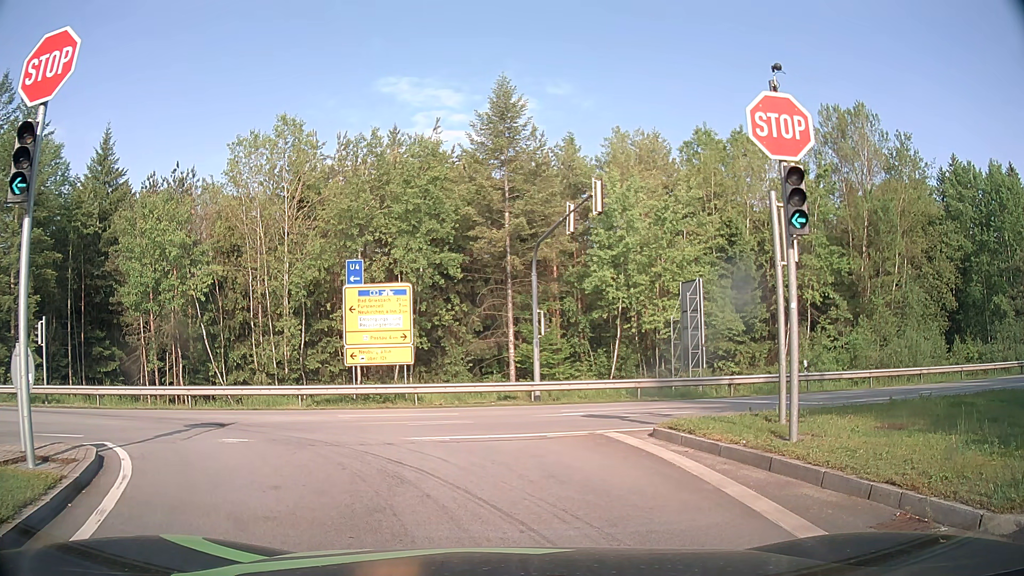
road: secondary_link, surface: asphalt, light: Day
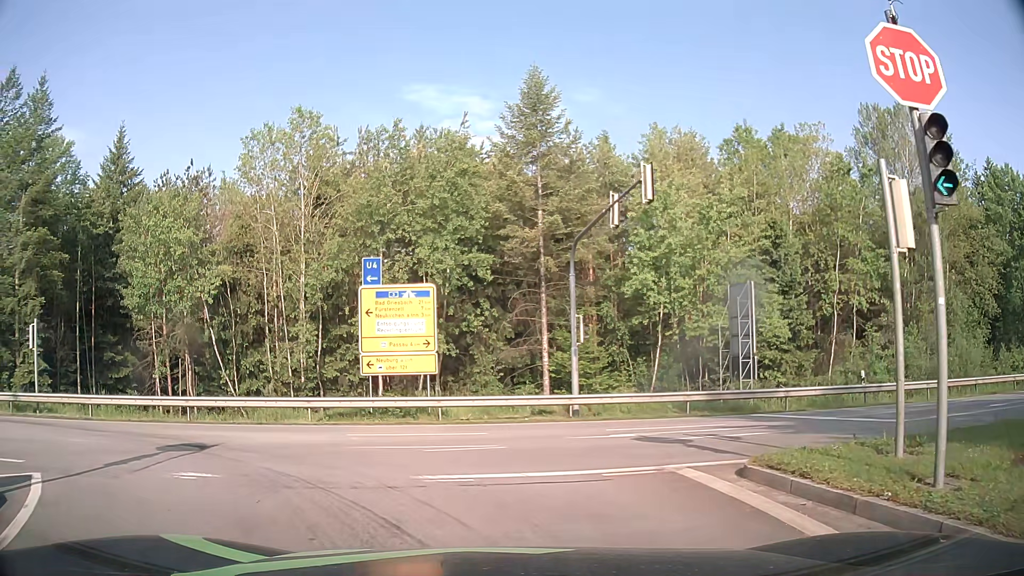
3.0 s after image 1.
(0.0, +2.8) m; 0°
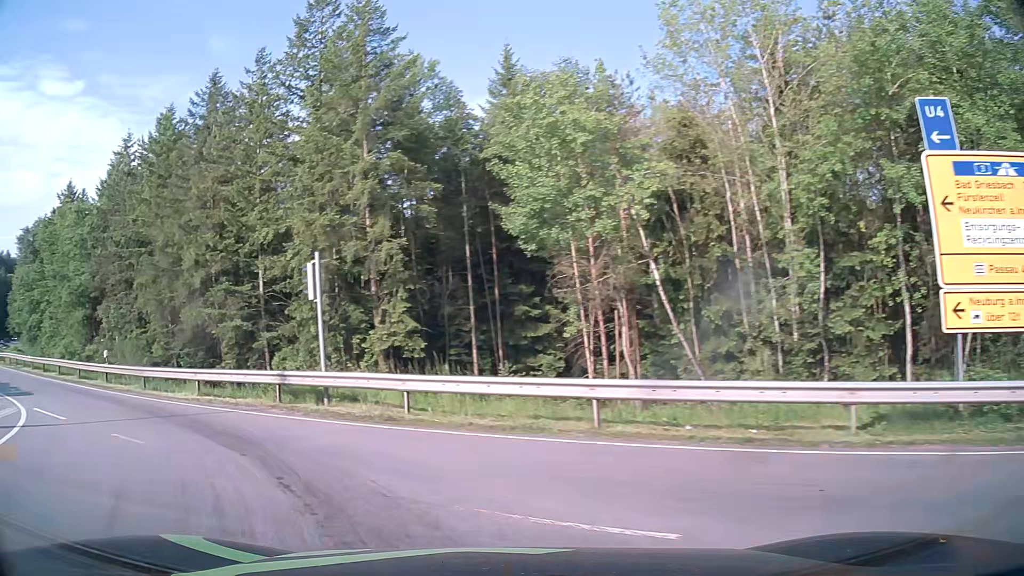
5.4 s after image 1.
(-3.4, +11.2) m; -39°
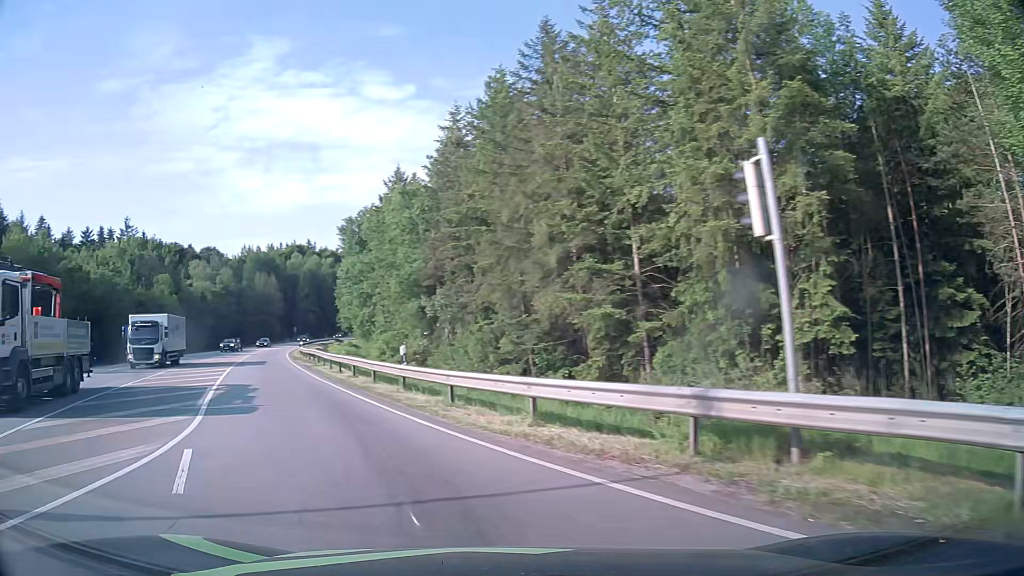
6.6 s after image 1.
(-2.4, +8.3) m; -32°
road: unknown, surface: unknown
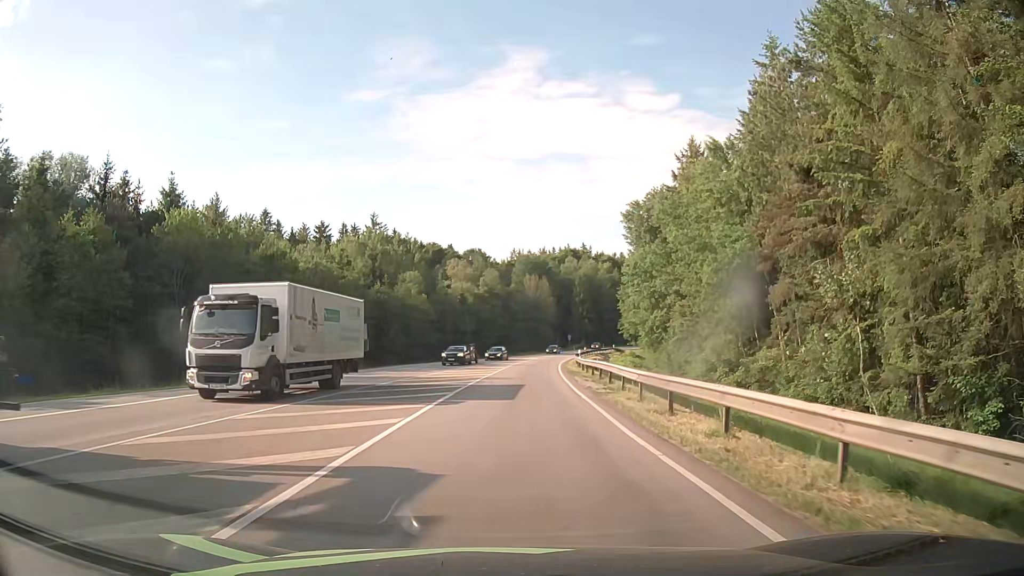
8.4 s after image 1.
(-4.4, +15.8) m; -23°
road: secondary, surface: asphalt
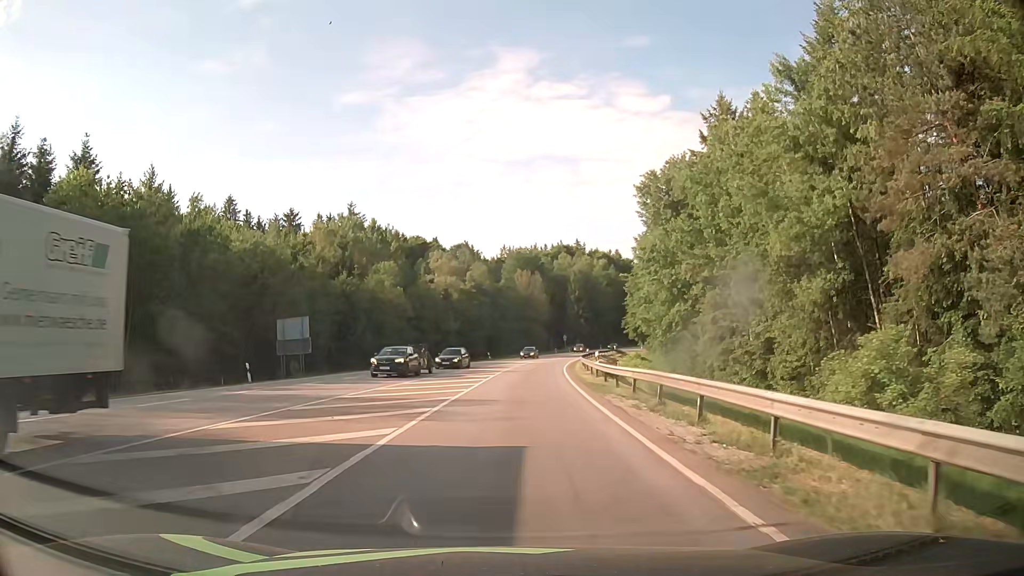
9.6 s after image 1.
(+0.2, +14.0) m; +1°
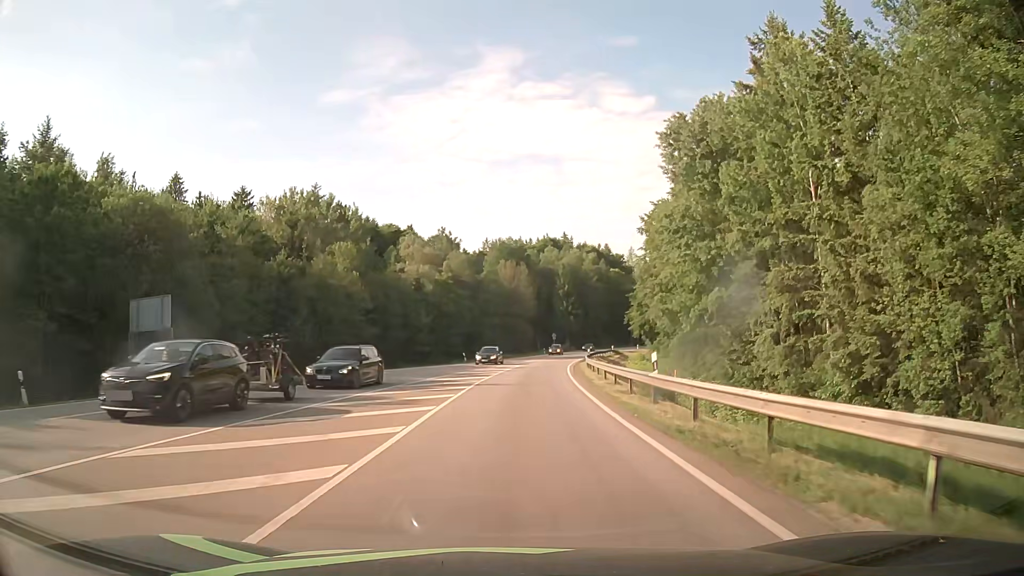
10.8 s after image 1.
(+0.2, +16.3) m; +2°
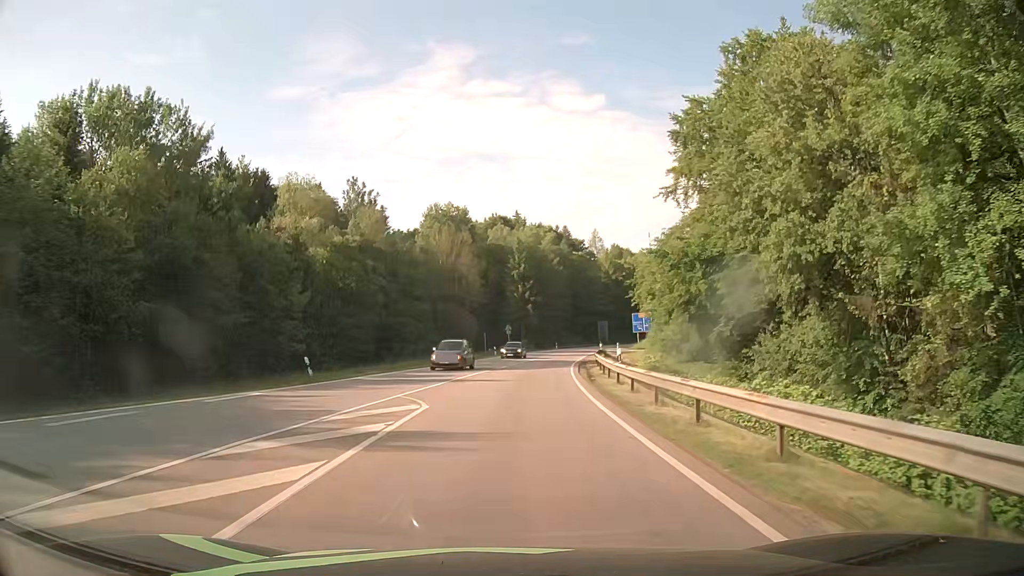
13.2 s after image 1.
(+1.2, +37.9) m; +4°
(0, +10) (0, +20) (+1, +30) (+2, +40) (+3, +50) (+4, +60) (+6, +70) (+8, +80) (+9, +89) (+12, +99) m
